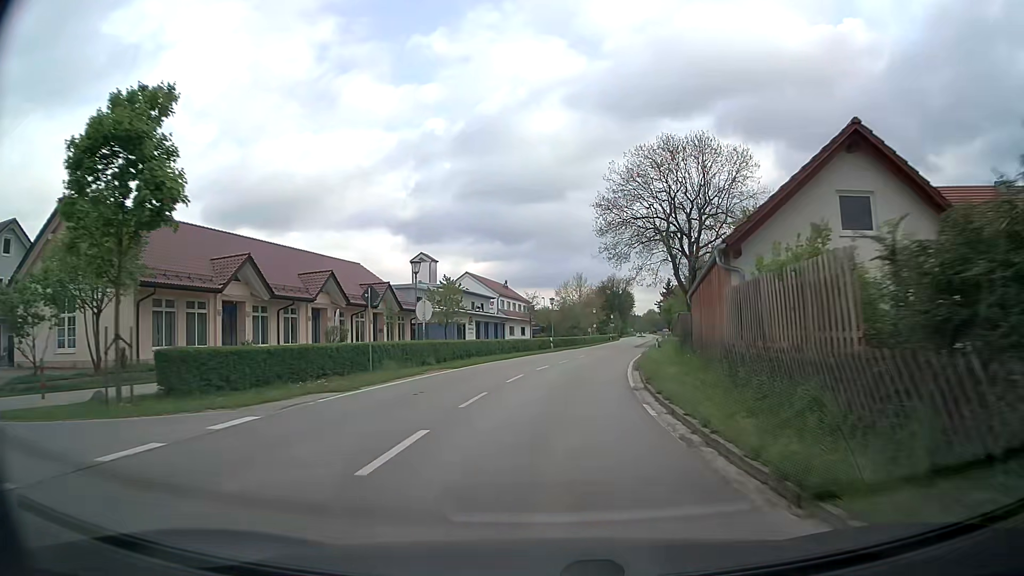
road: secondary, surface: asphalt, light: Day
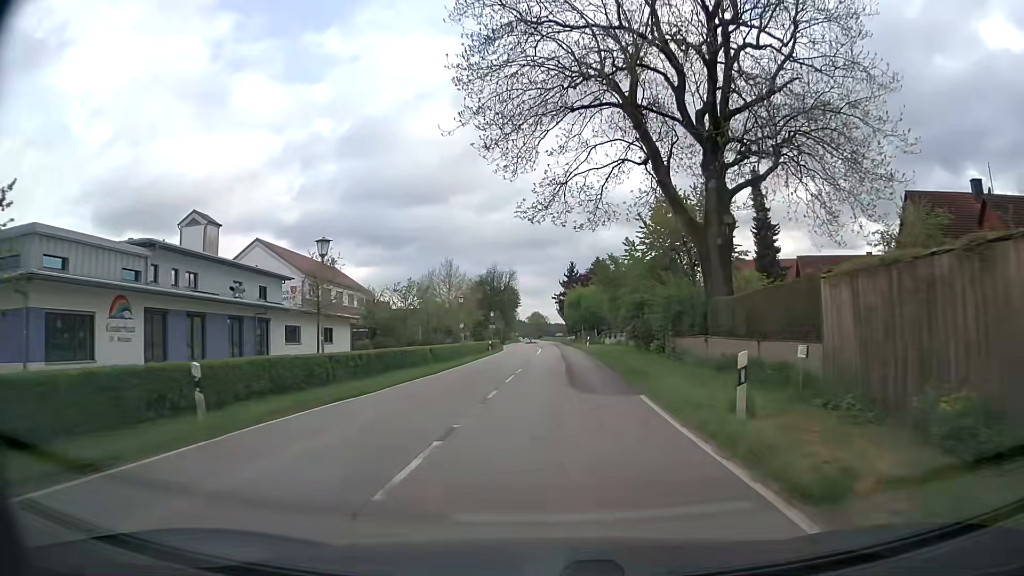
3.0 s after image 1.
(+3.7, +41.6) m; +10°
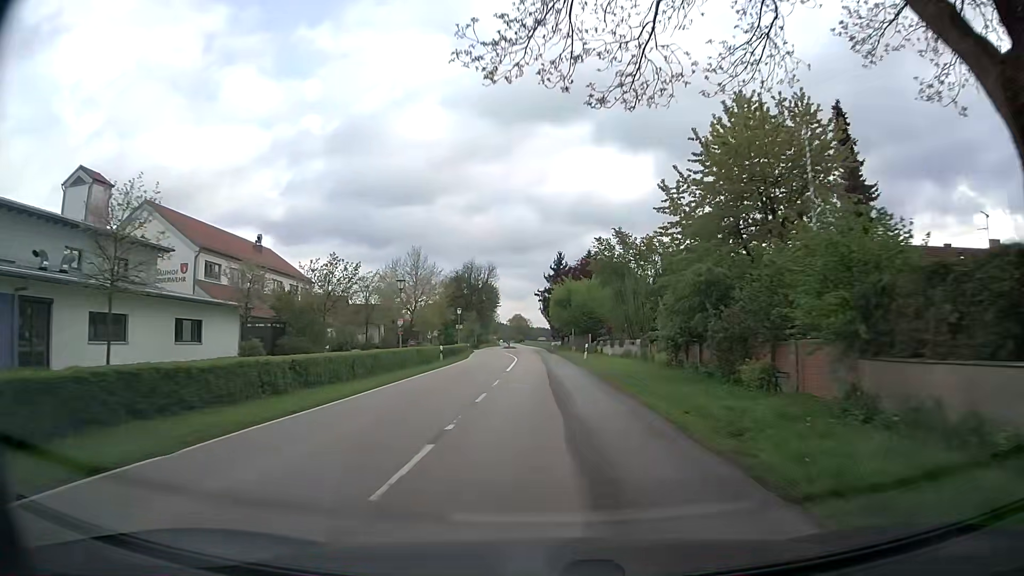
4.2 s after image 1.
(+0.3, +17.8) m; +1°
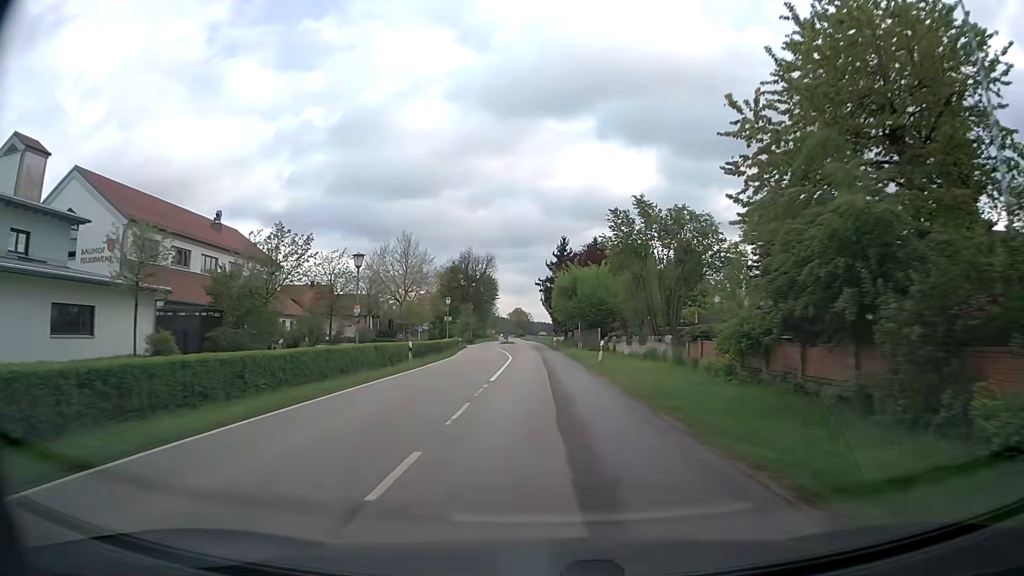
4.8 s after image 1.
(+0.1, +9.1) m; +1°
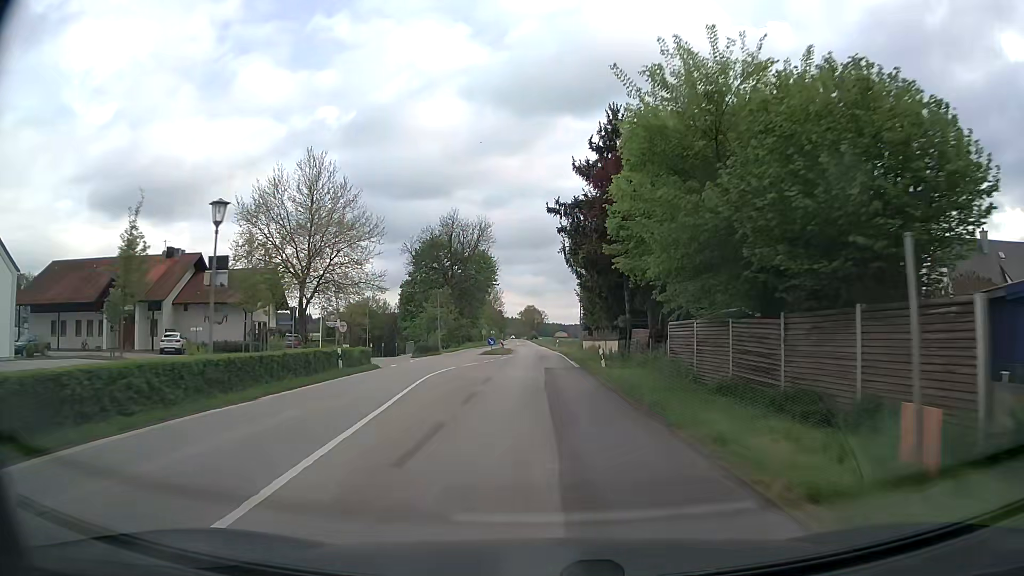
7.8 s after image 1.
(-0.8, +46.2) m; -2°
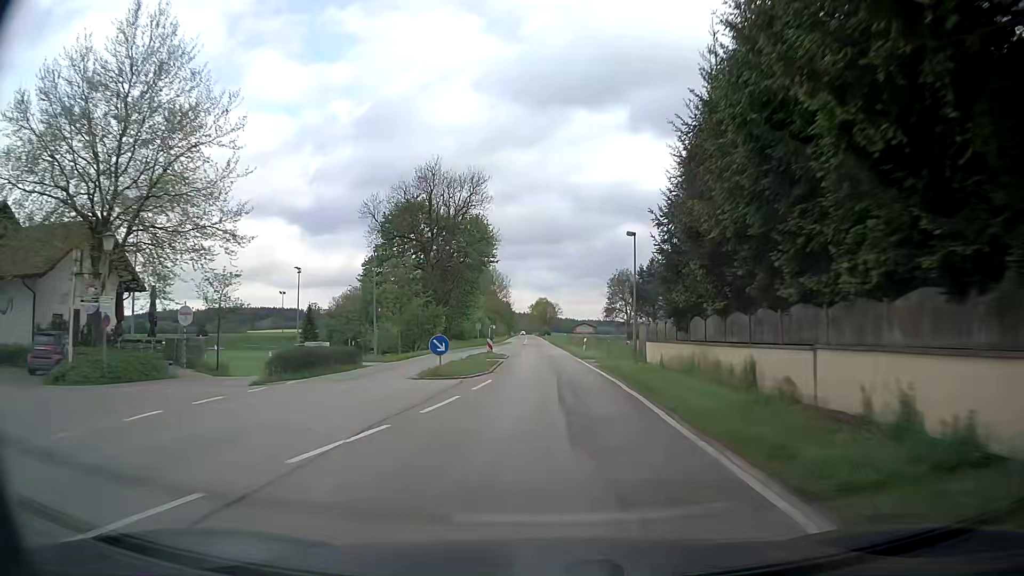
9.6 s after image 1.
(-0.4, +28.5) m; -2°
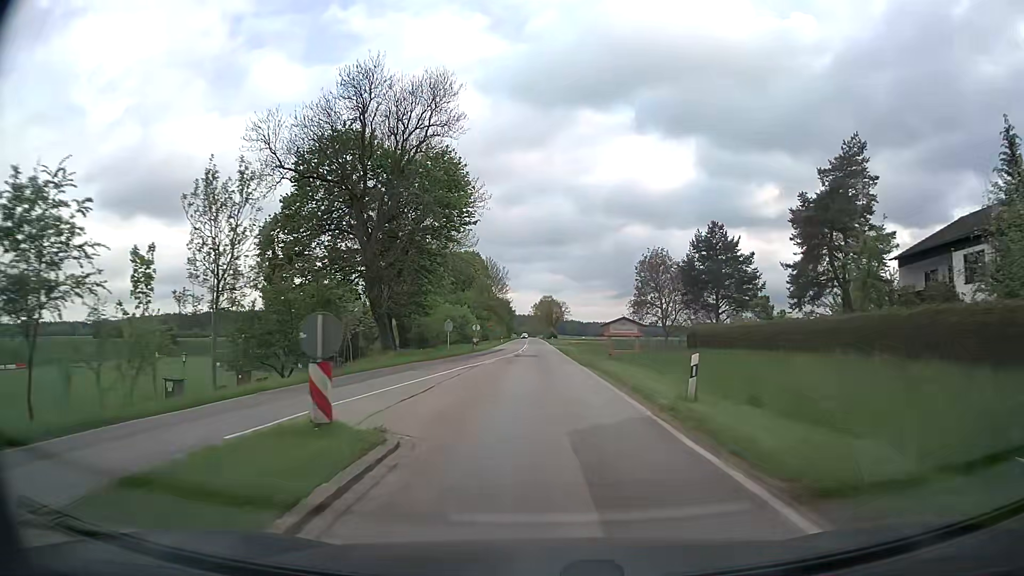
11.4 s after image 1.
(+0.3, +29.7) m; +1°
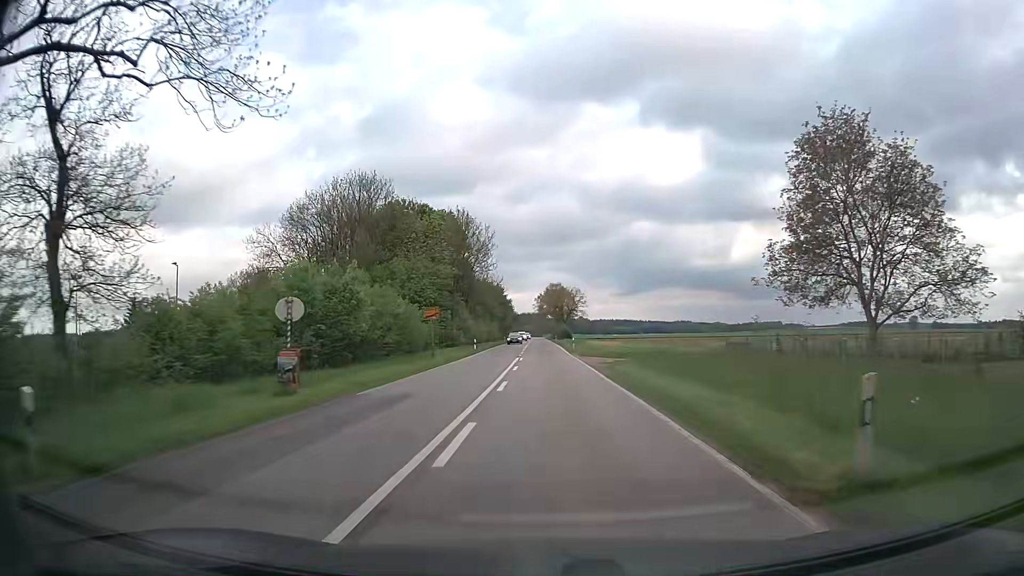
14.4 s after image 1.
(-0.9, +51.9) m; -1°
